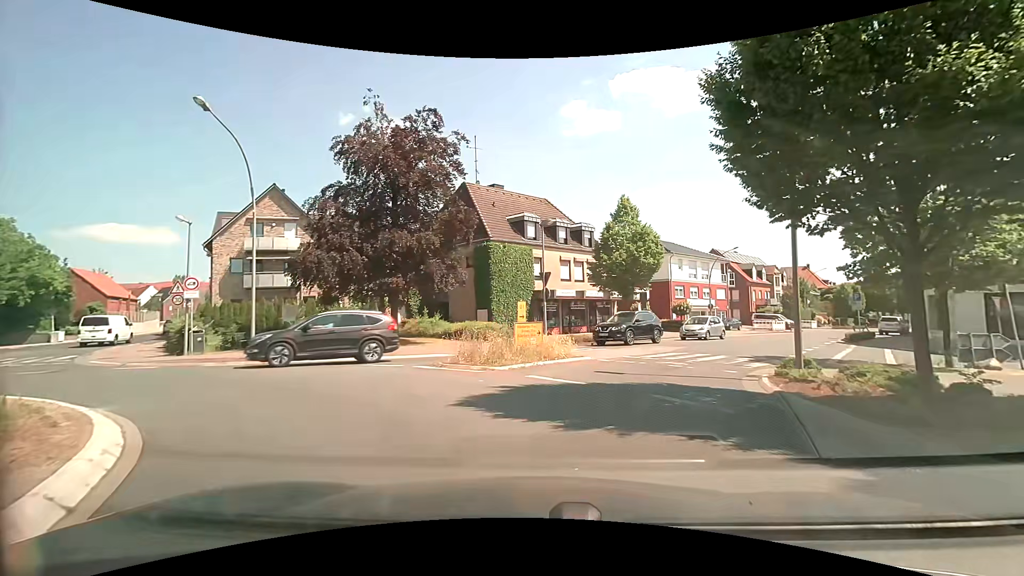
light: Day
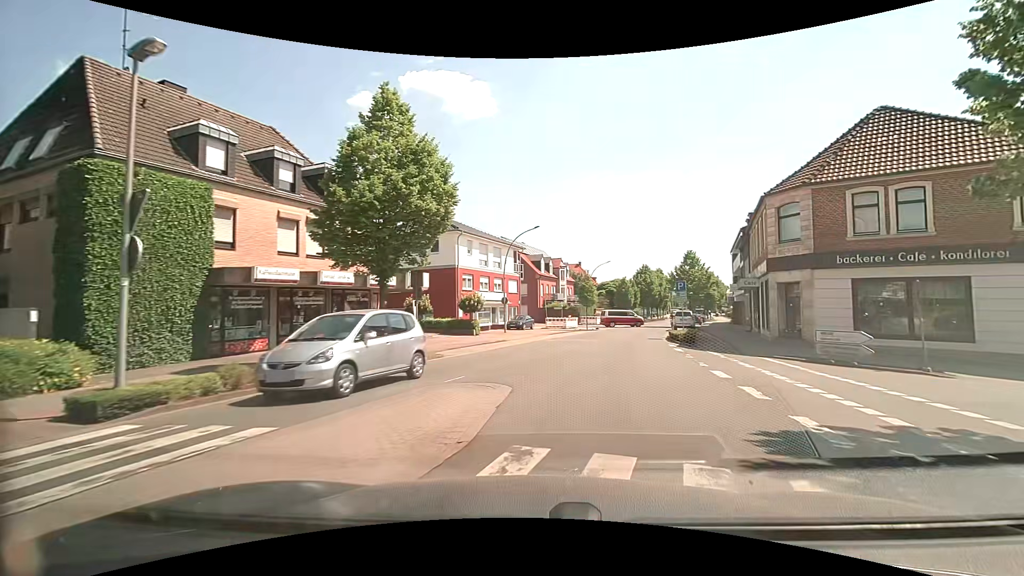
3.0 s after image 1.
(+2.7, +15.1) m; +24°
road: secondary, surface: asphalt
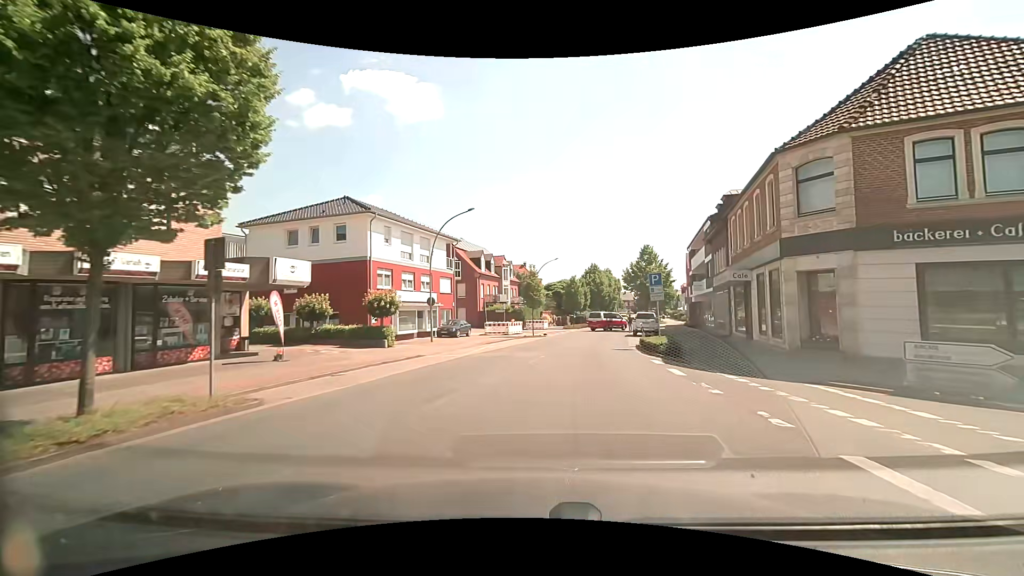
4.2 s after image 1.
(+0.7, +8.3) m; +7°
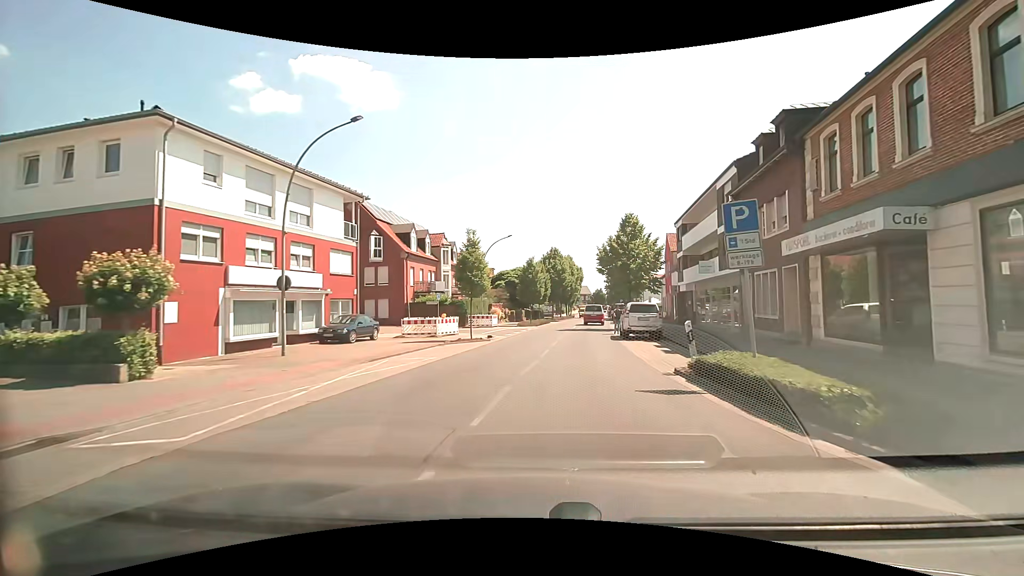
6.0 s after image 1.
(+0.6, +14.1) m; +5°
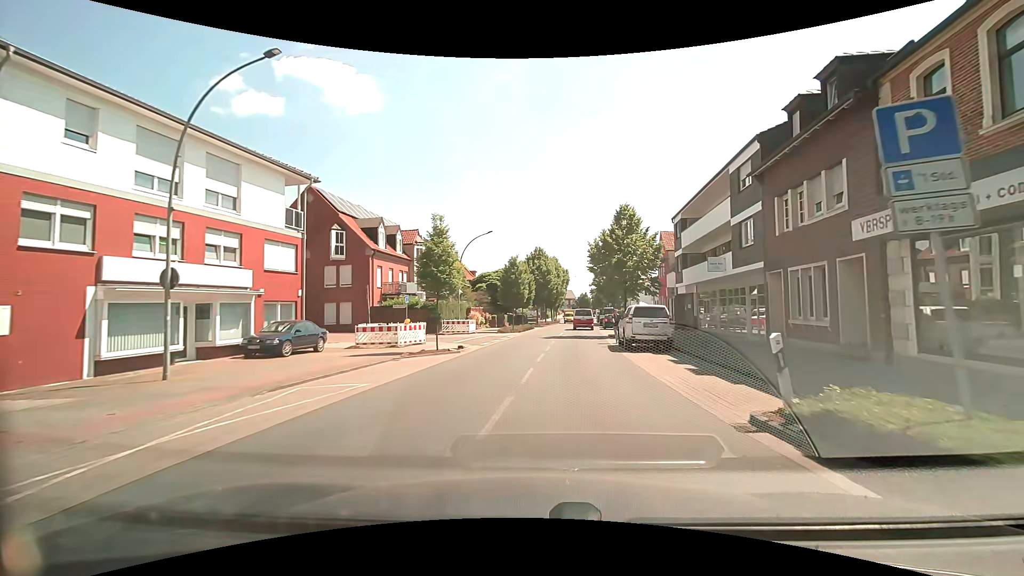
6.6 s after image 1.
(+0.1, +4.9) m; +2°
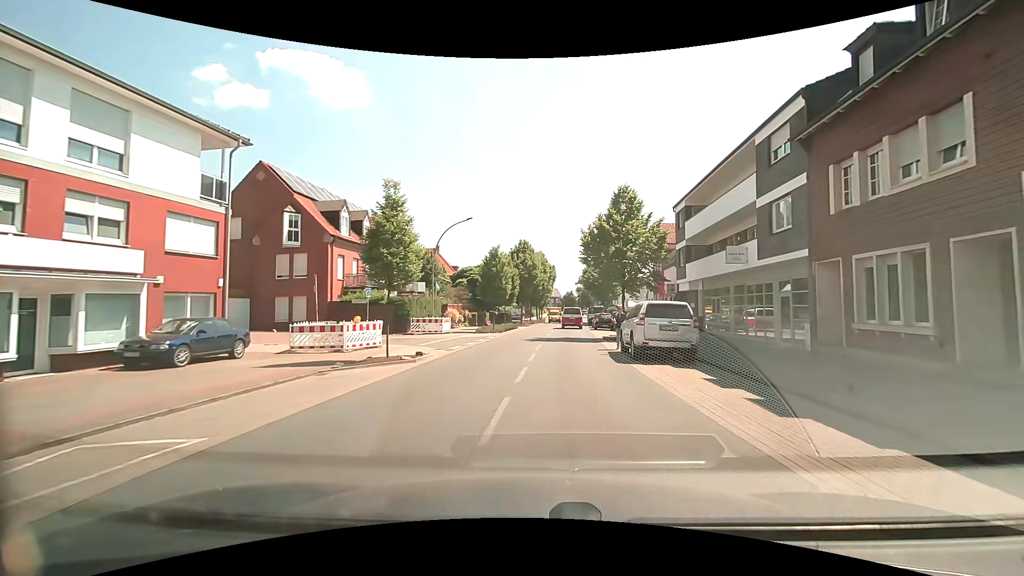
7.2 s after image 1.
(+0.1, +4.9) m; +2°
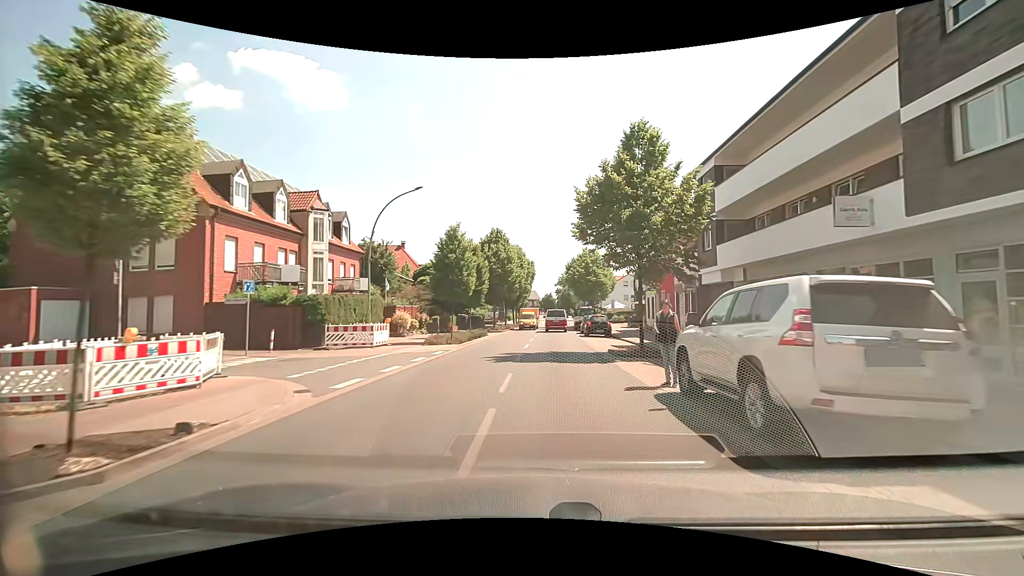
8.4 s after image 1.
(+0.2, +10.1) m; +3°
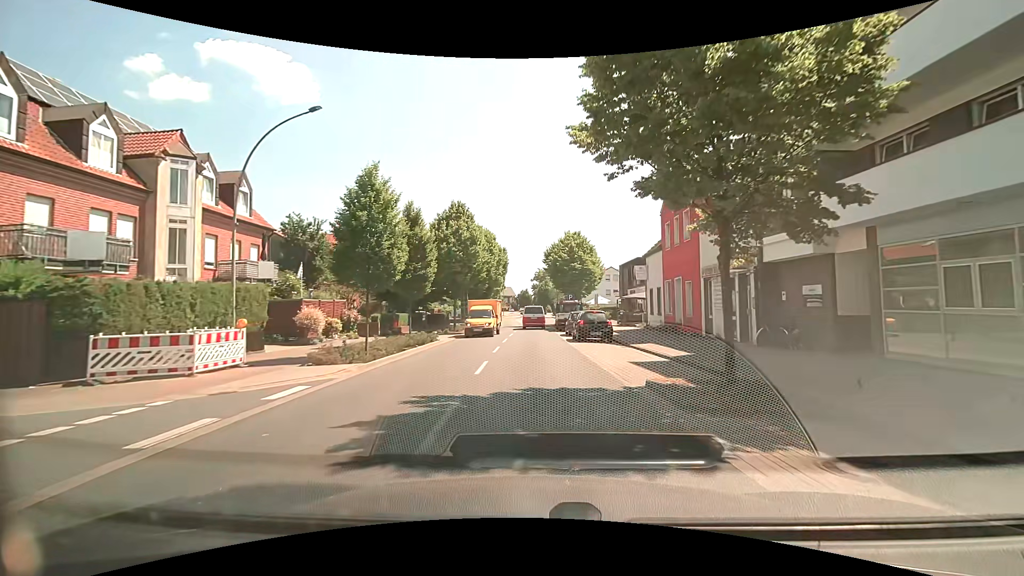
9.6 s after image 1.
(+0.2, +10.5) m; +2°
(0, +10) (0, +20) (0, +30) (0, +40) (0, +50) (0, +60) (0, +70) (0, +80) (-1, +90) (+1, +100) m
